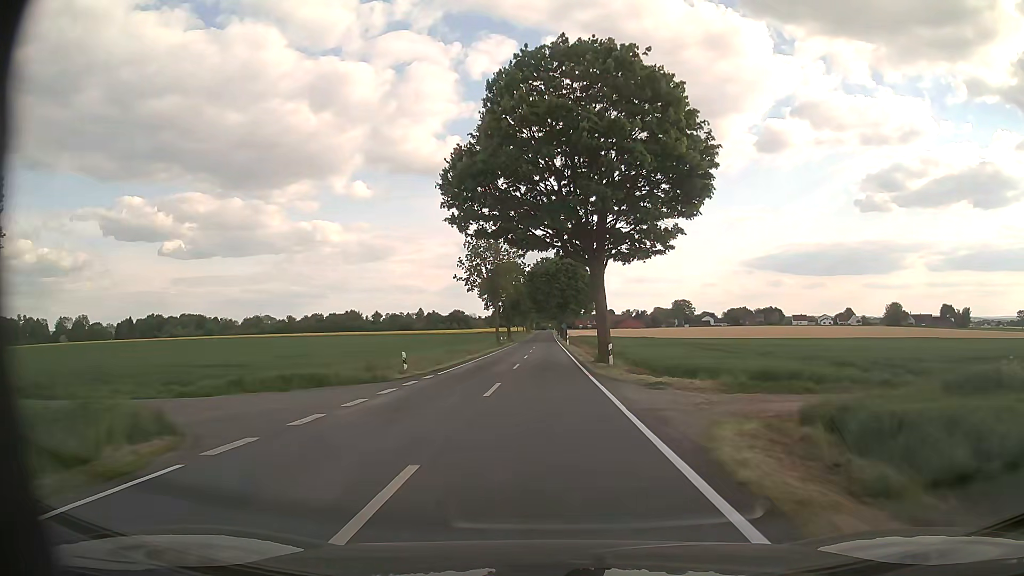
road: tertiary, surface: asphalt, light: Day
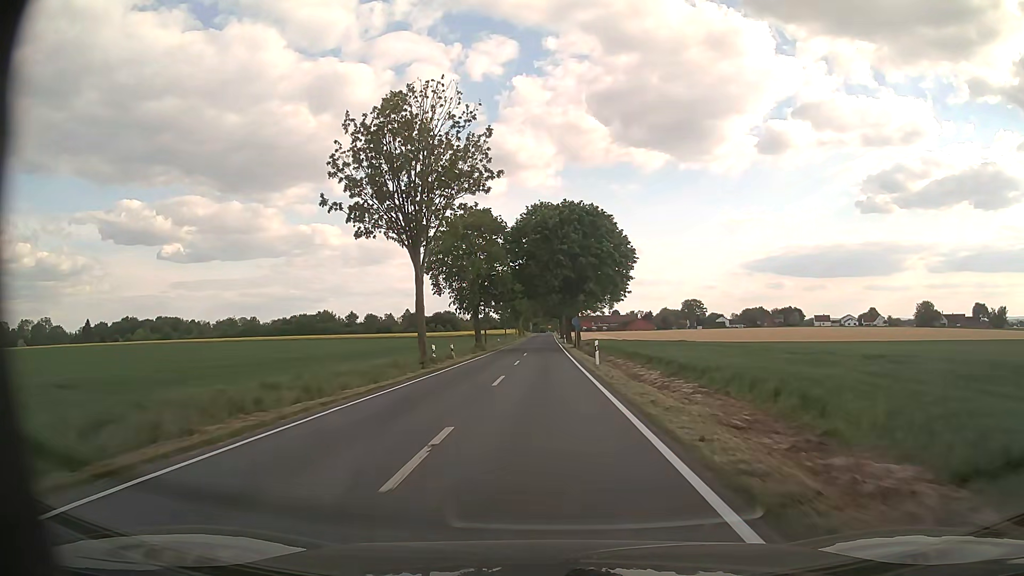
(+0.1, +45.0) m; 0°
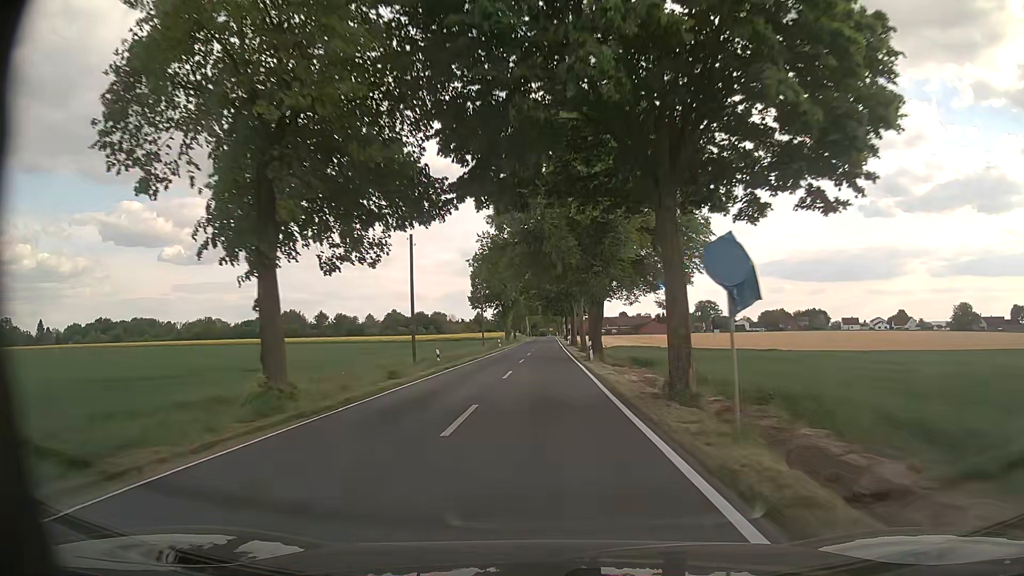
(-0.1, +44.9) m; 0°
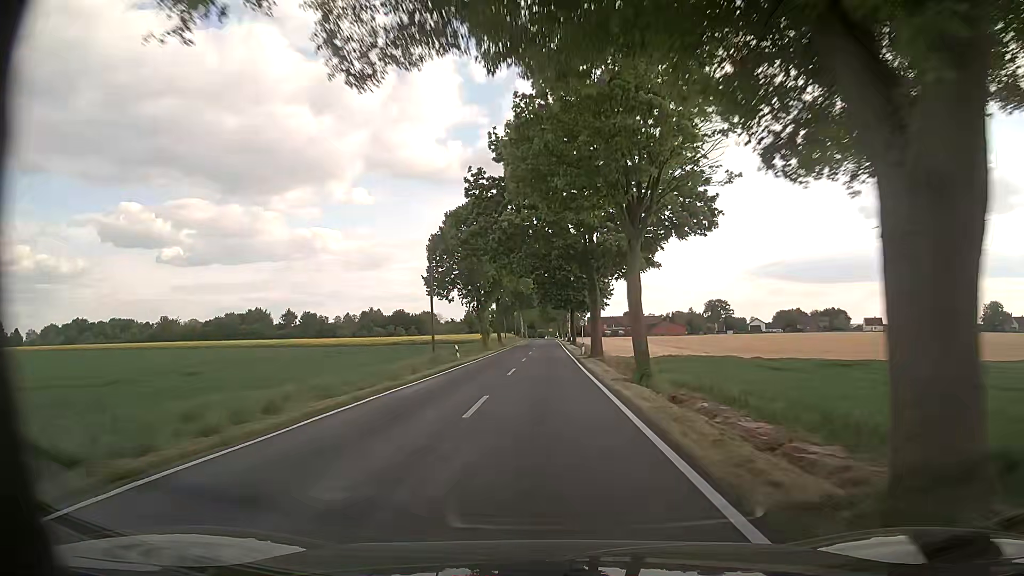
(0.0, +33.7) m; 0°
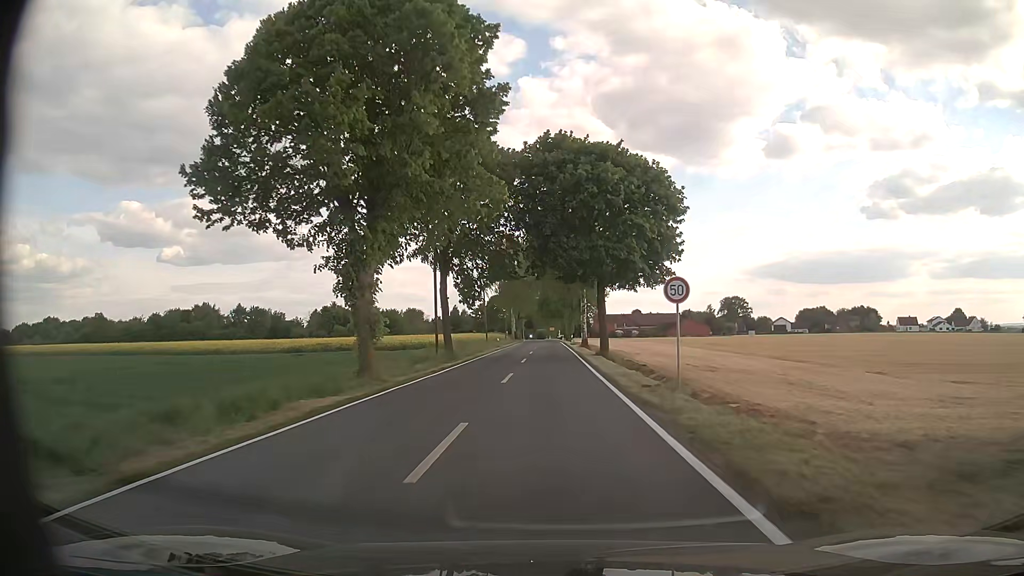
(-0.1, +40.5) m; 0°
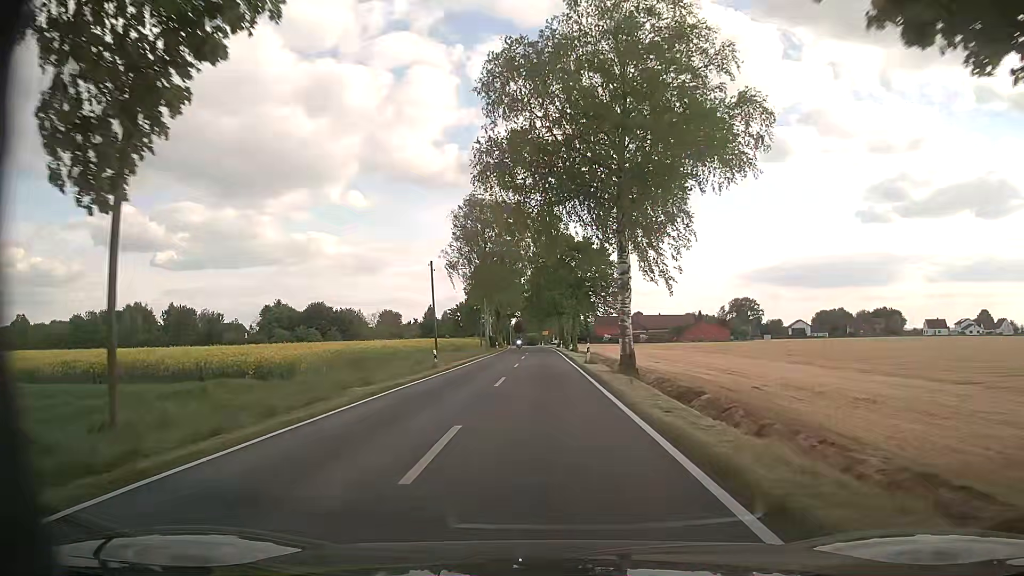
(0.0, +35.6) m; 0°
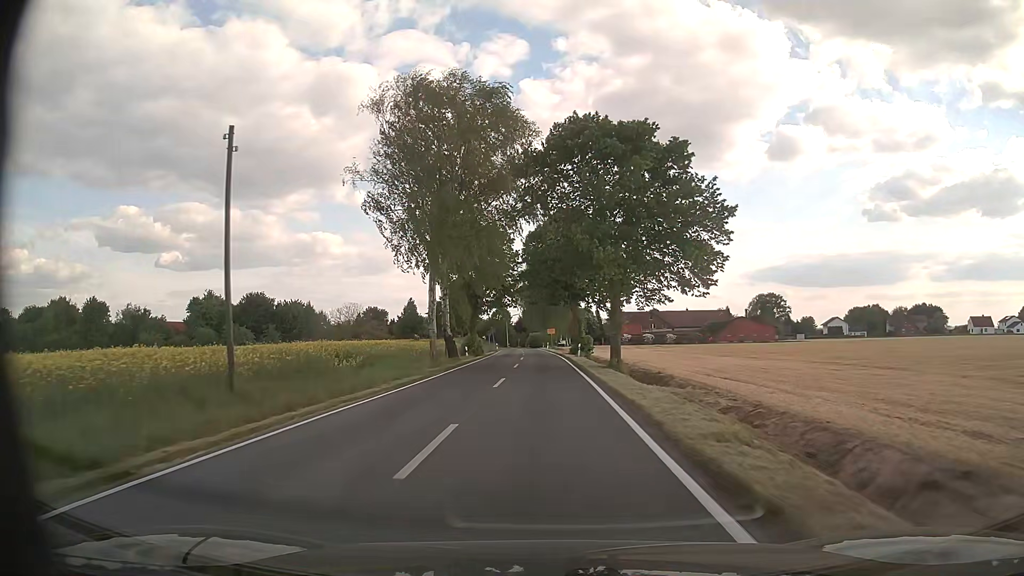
(-0.1, +35.7) m; 0°
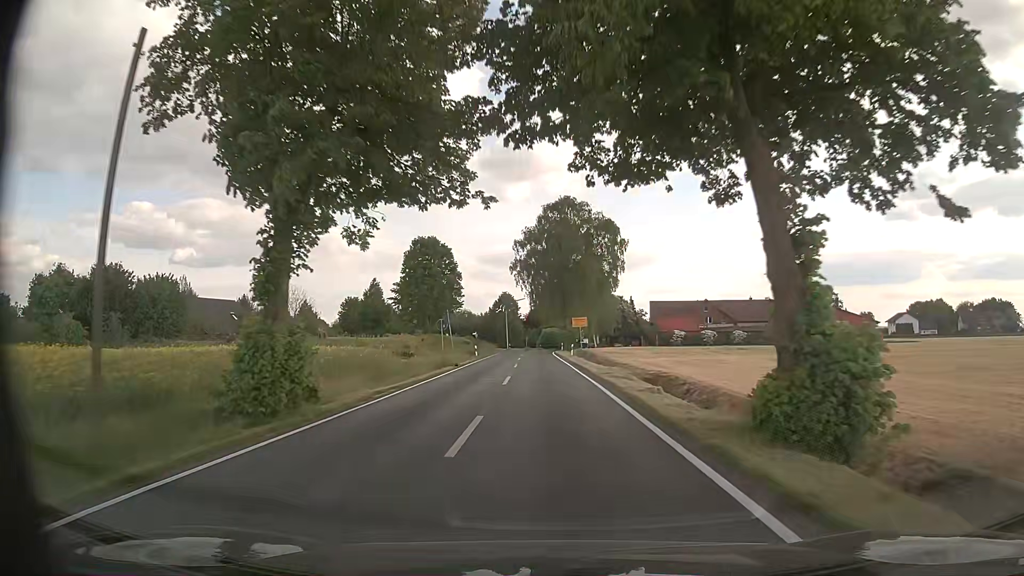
(-0.6, +46.7) m; -1°
(0, +10) (0, +20) (0, +30) (0, +40) (-1, +50) (-1, +60) (-1, +70) (-1, +80) (0, +90) (+1, +100) m
